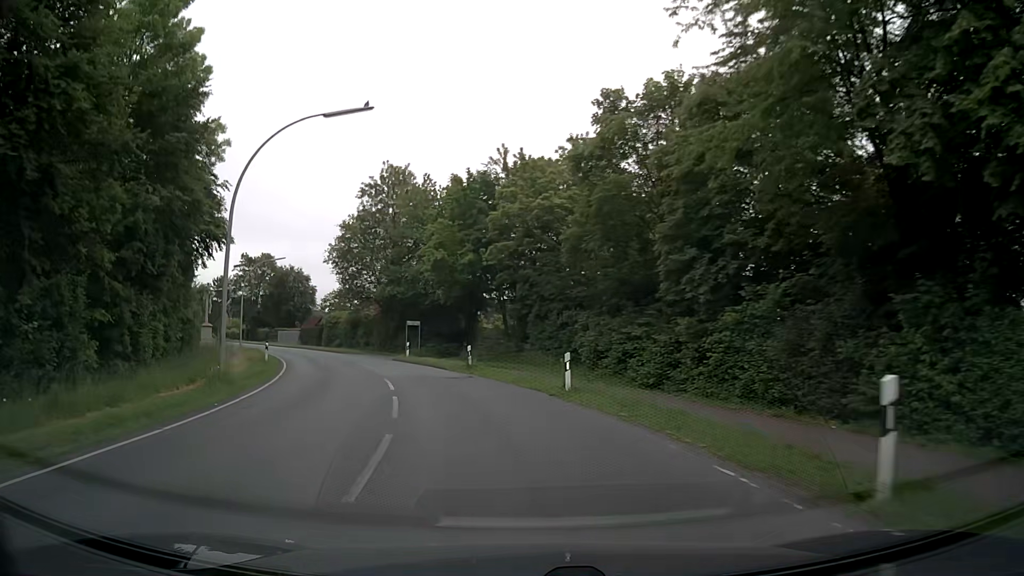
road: secondary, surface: asphalt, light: Day
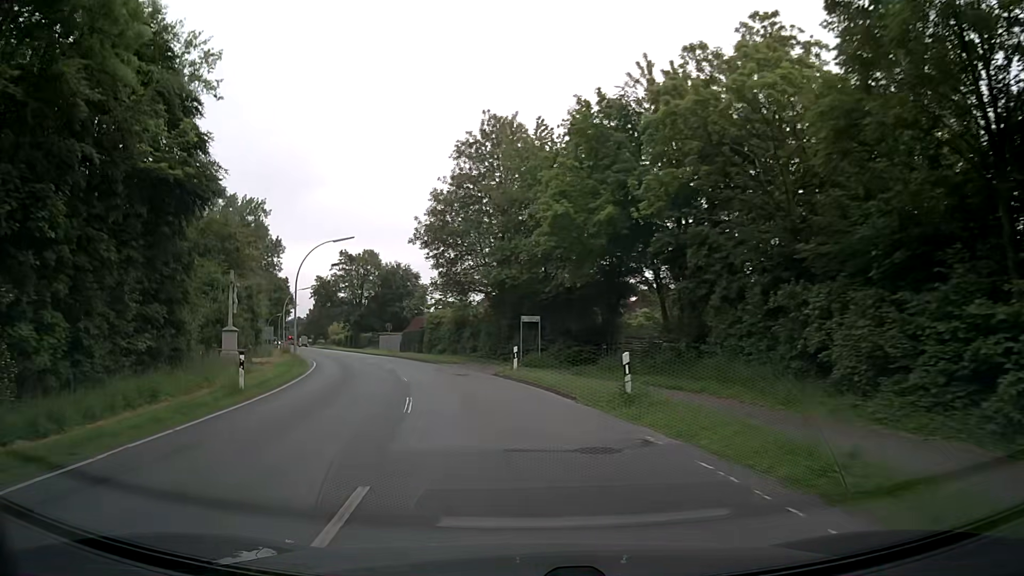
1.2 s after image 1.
(-1.6, +15.7) m; -11°
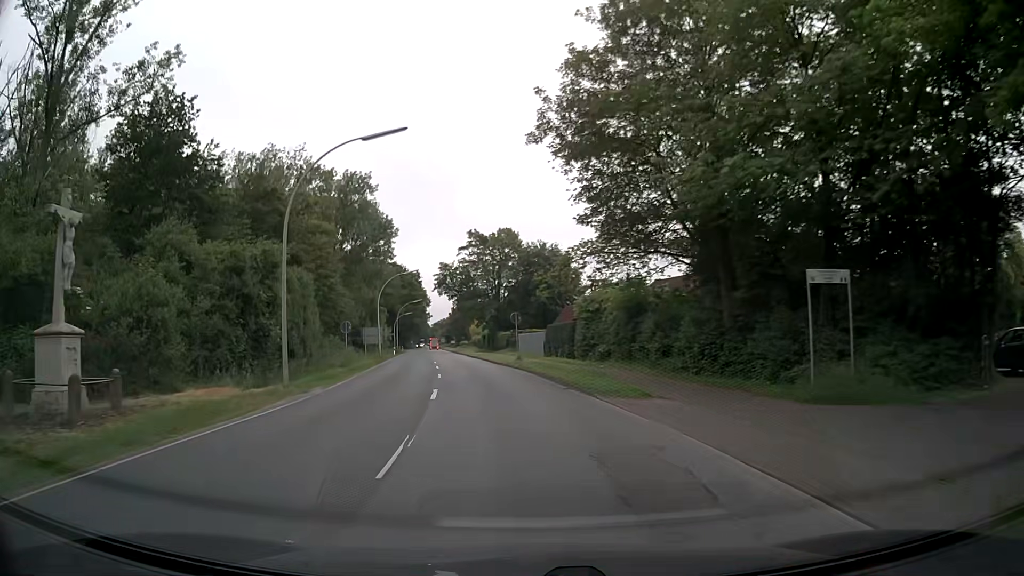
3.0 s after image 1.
(-3.0, +24.0) m; -13°
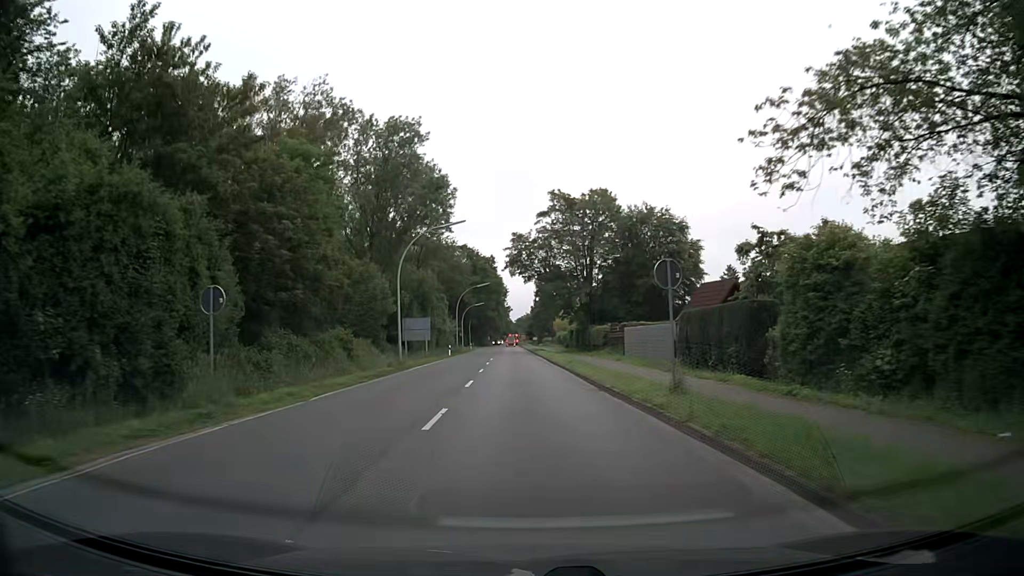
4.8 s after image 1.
(-1.8, +24.0) m; -8°
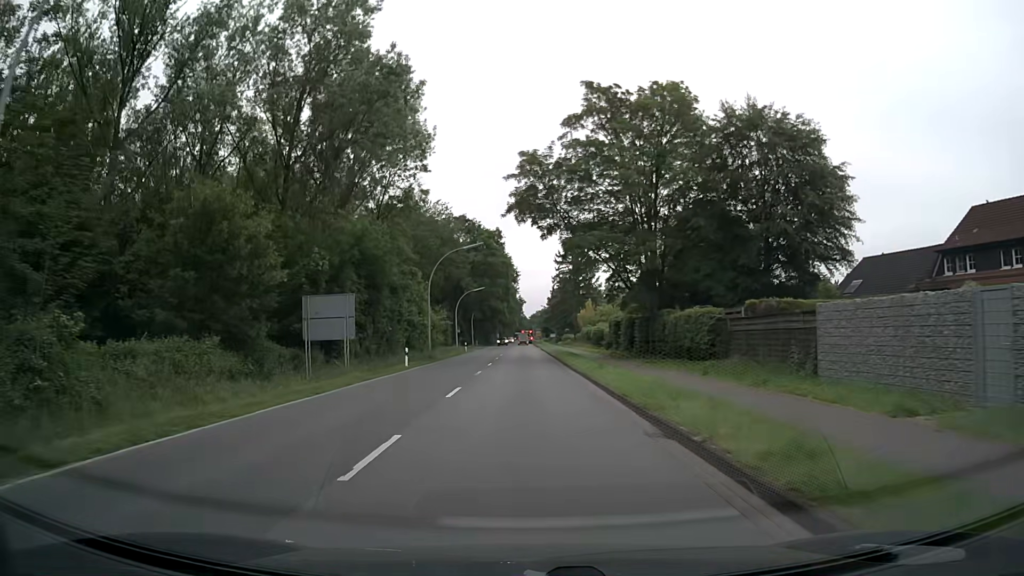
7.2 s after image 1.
(-0.3, +30.8) m; -1°
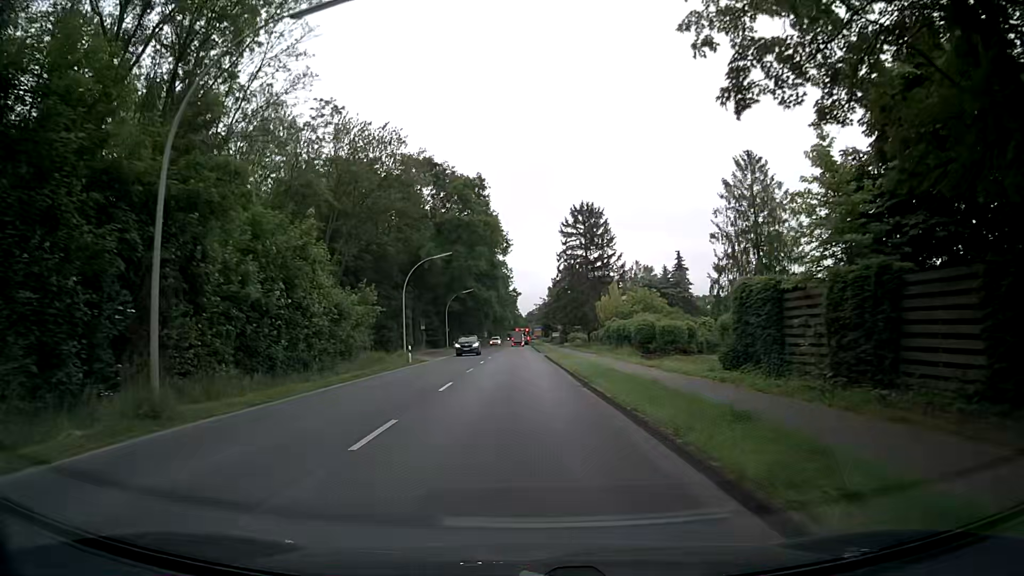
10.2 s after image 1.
(-0.1, +34.5) m; 0°
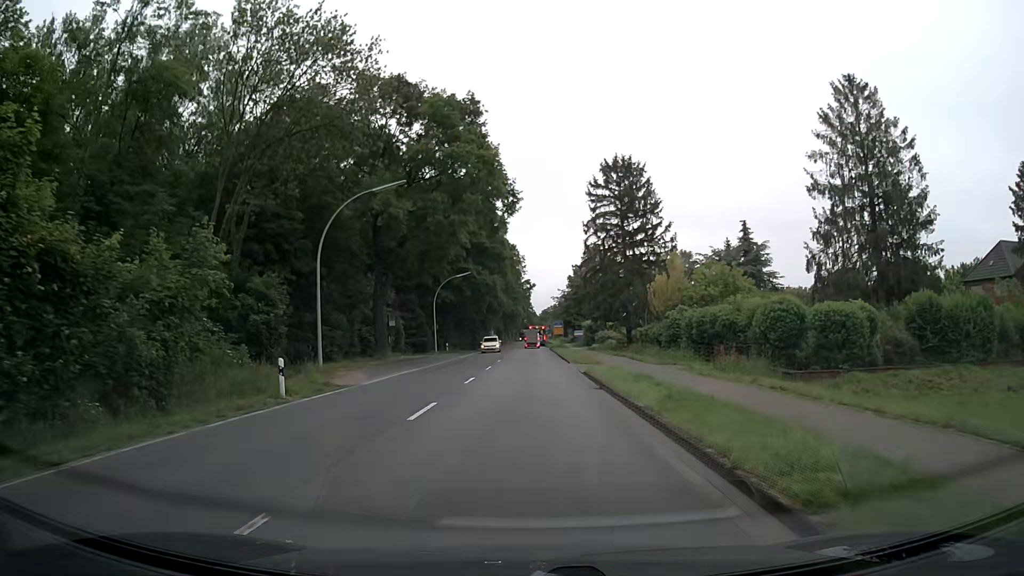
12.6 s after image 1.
(-0.3, +24.1) m; -1°
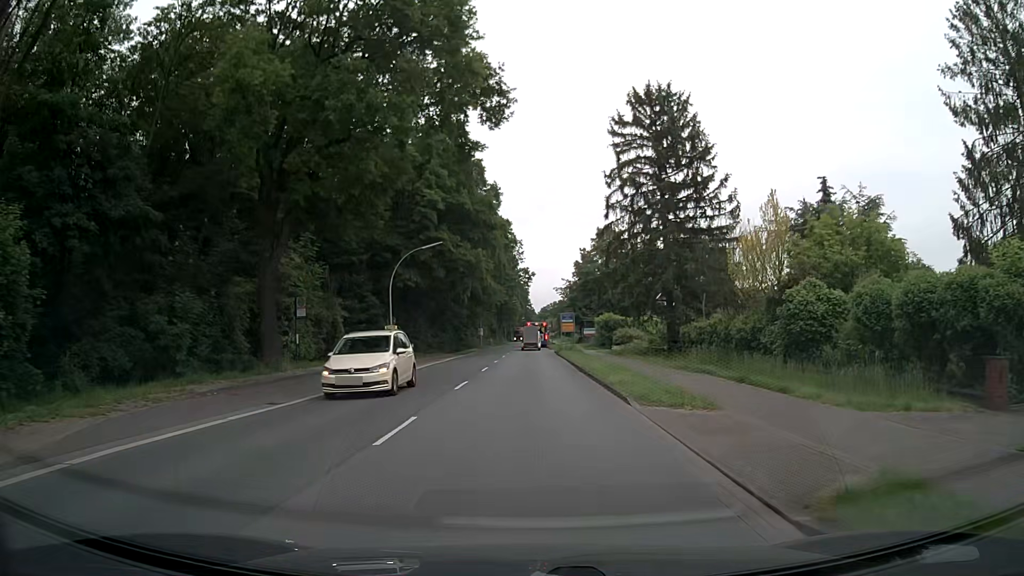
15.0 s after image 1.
(+0.2, +20.6) m; 0°
